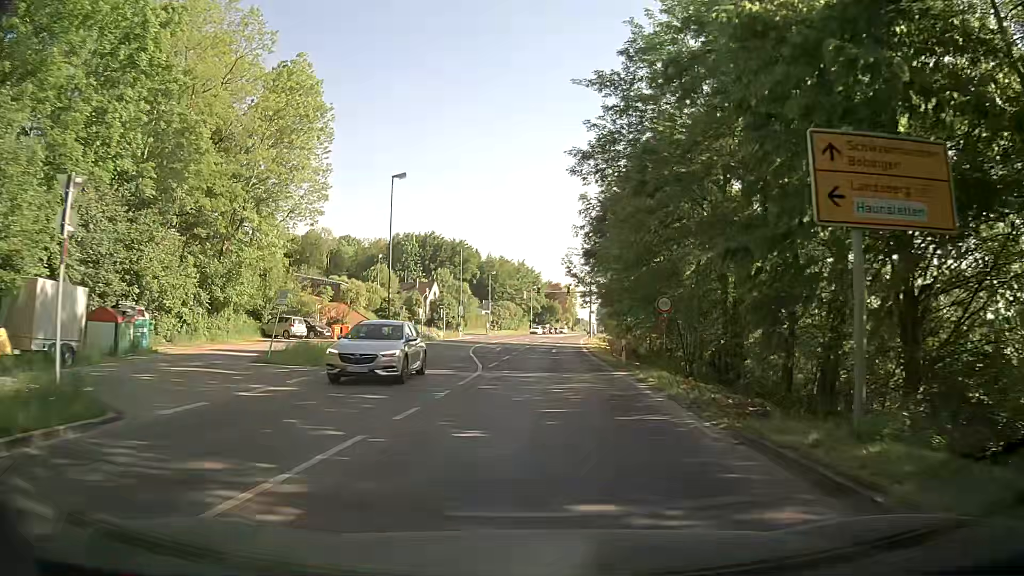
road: secondary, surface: asphalt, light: Day
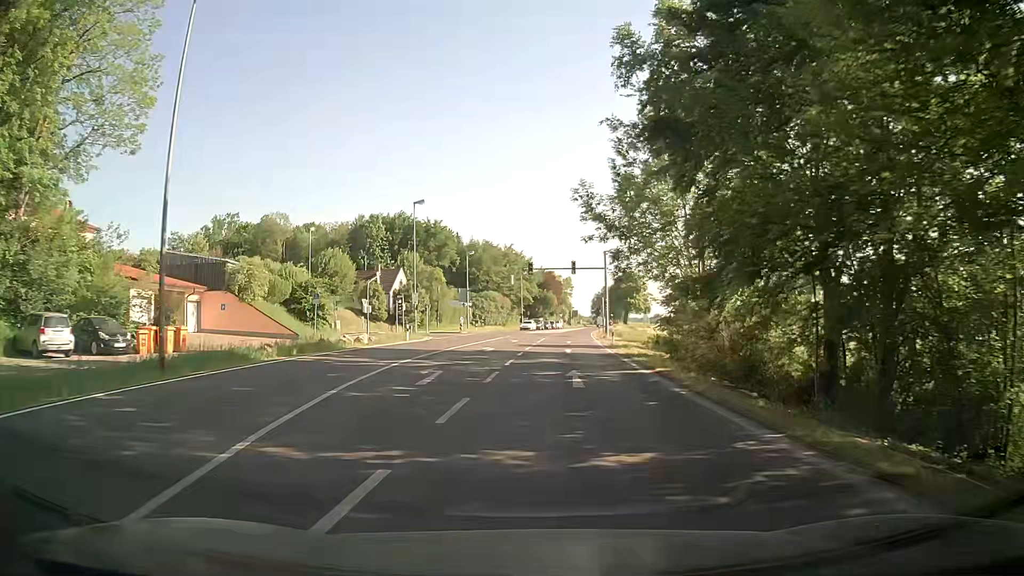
(+0.2, +26.2) m; +1°
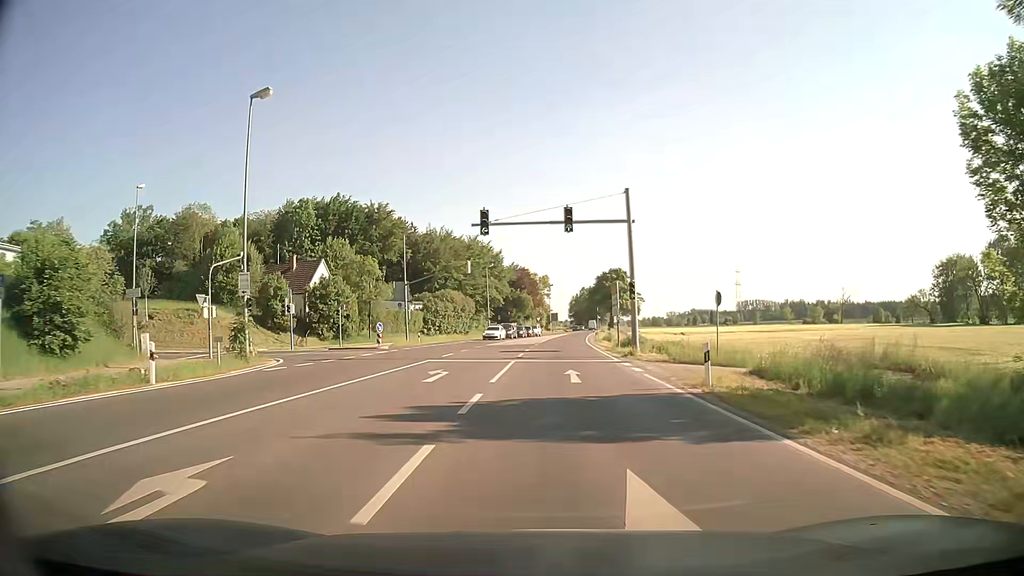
(+0.5, +28.6) m; +2°
(0, +10) (0, +20) (+1, +30) (+1, +40) (+2, +50) (+2, +60) (+3, +70) (+4, +80) (+5, +90) (+6, +100) m
